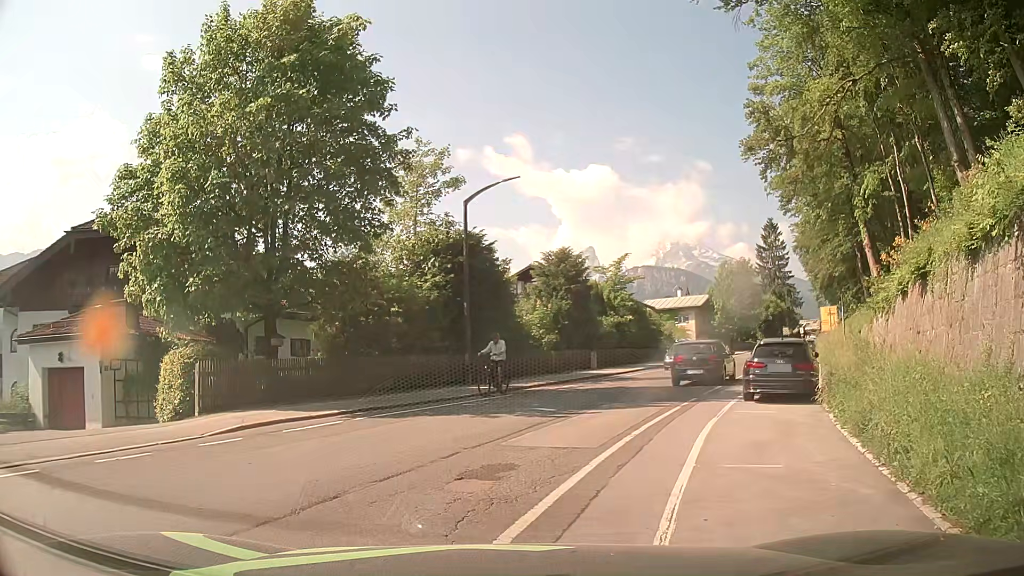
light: Day
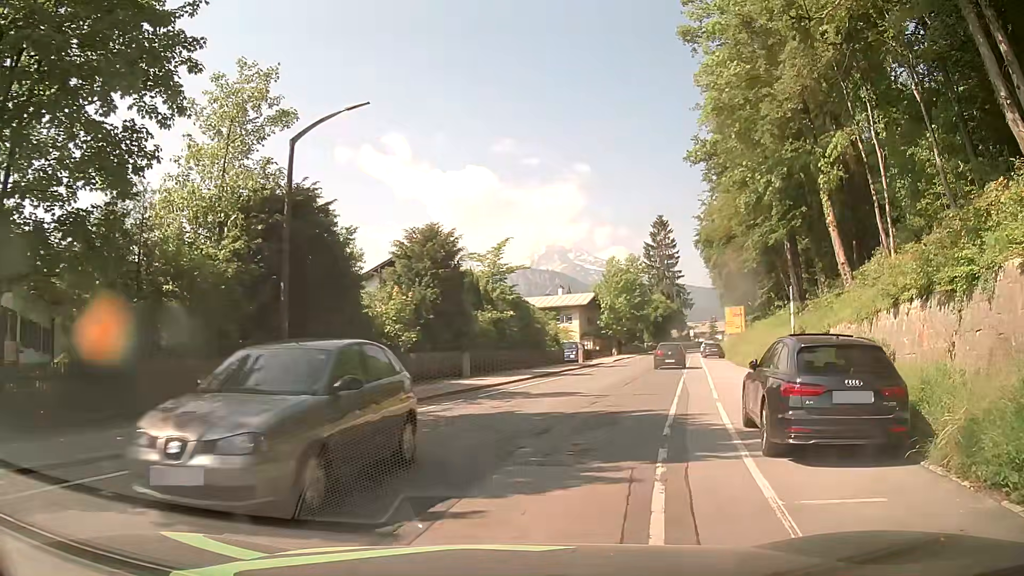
(+0.6, +8.4) m; +10°
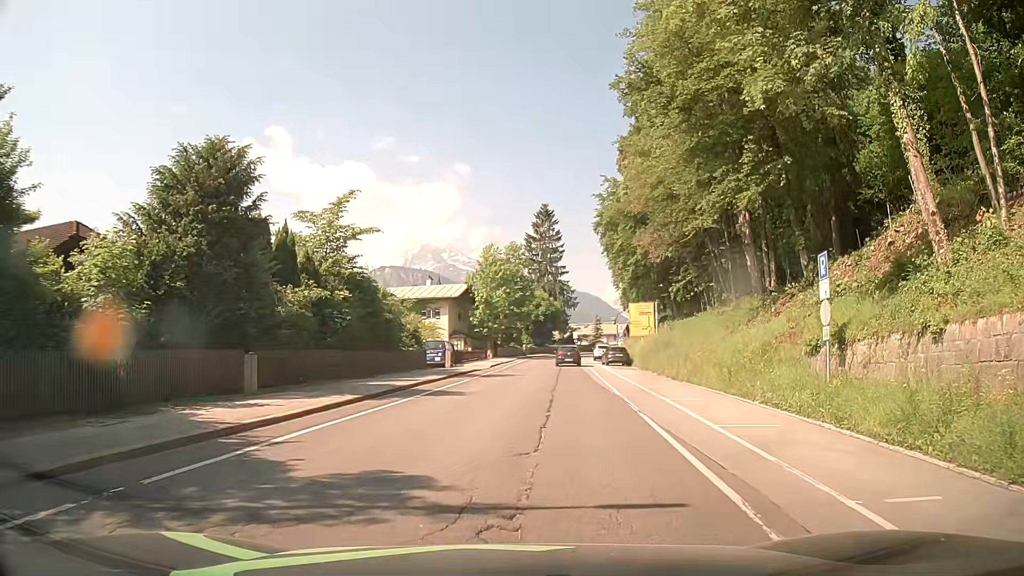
(+1.2, +13.1) m; +12°
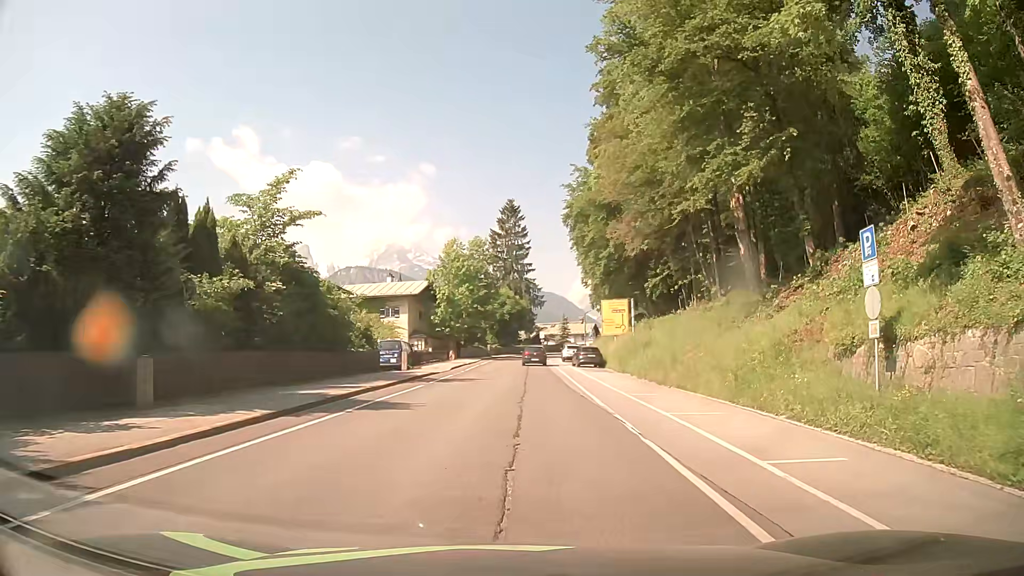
(+0.1, +4.0) m; +2°
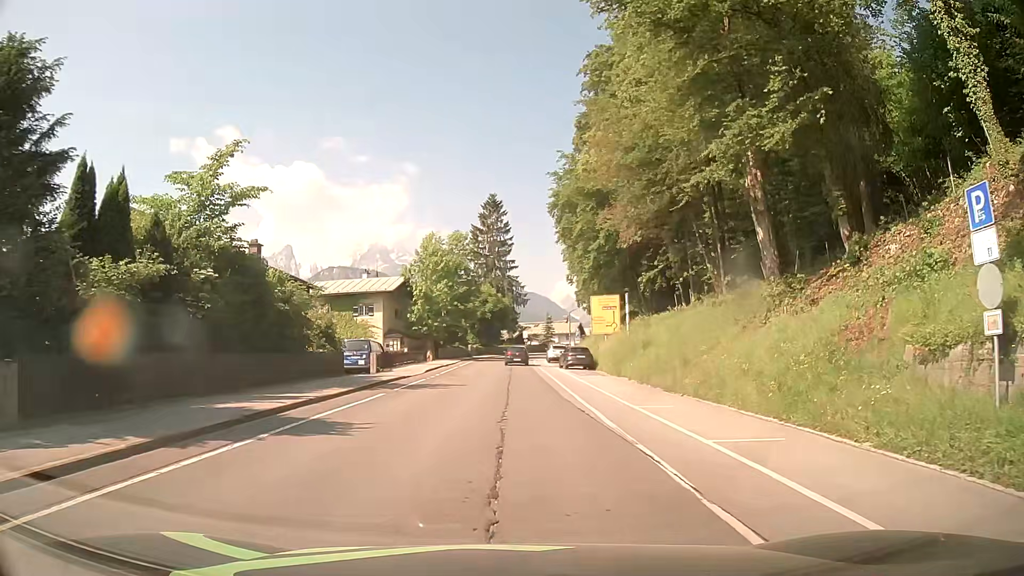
(+0.1, +4.2) m; +1°
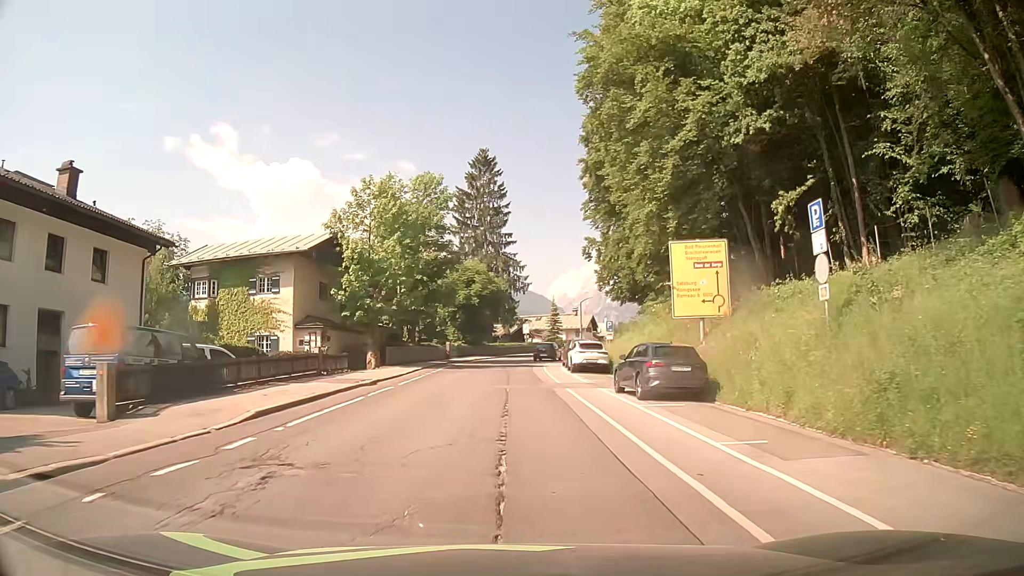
(+0.3, +25.1) m; 0°
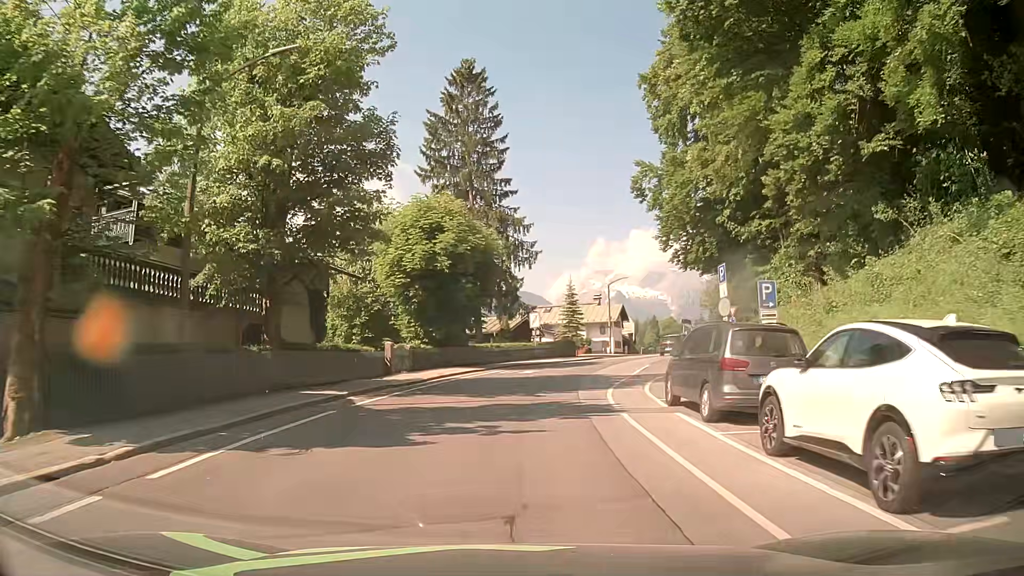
(+0.1, +28.5) m; +1°
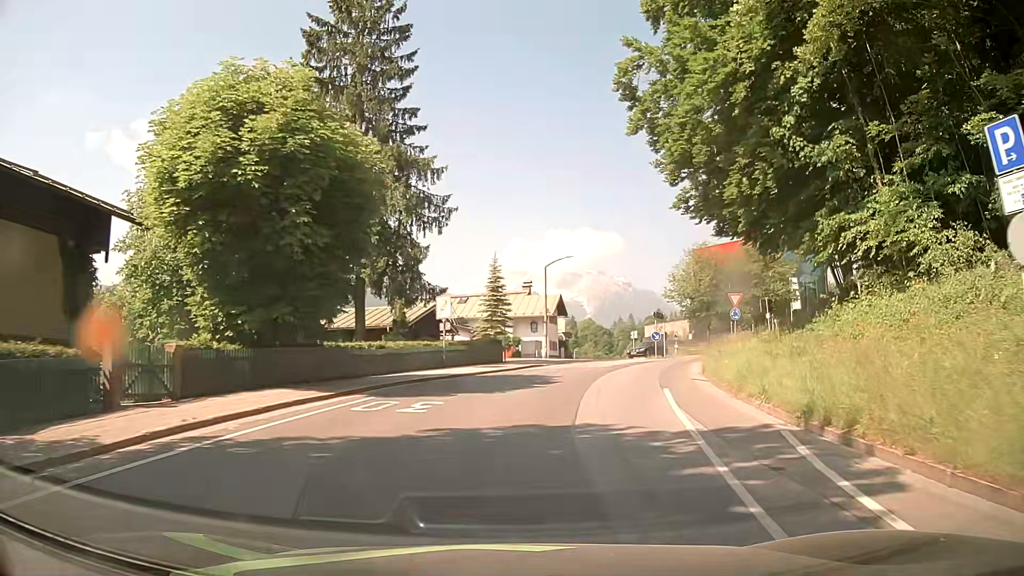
(+0.6, +17.2) m; +7°
